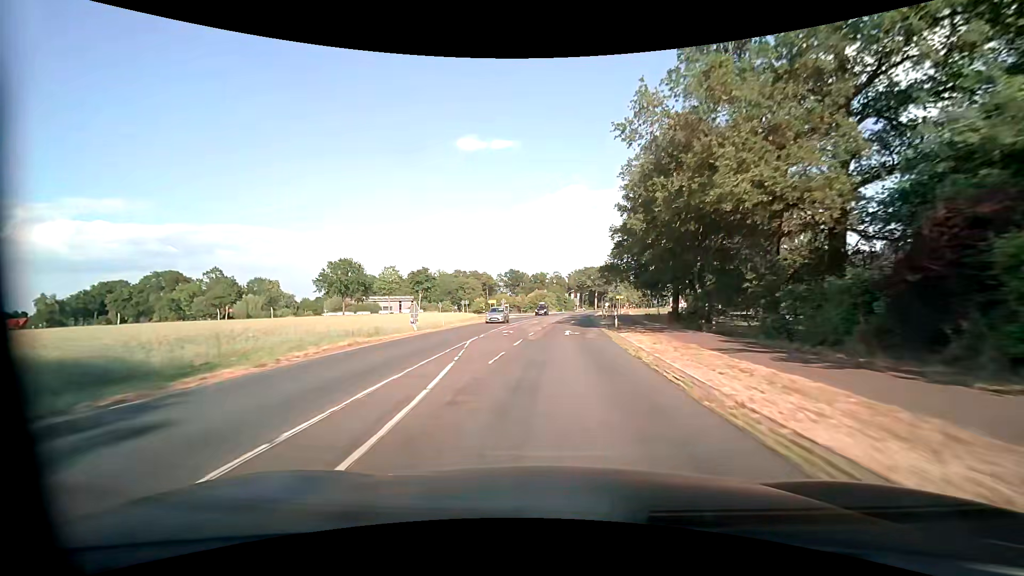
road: secondary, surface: asphalt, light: Day
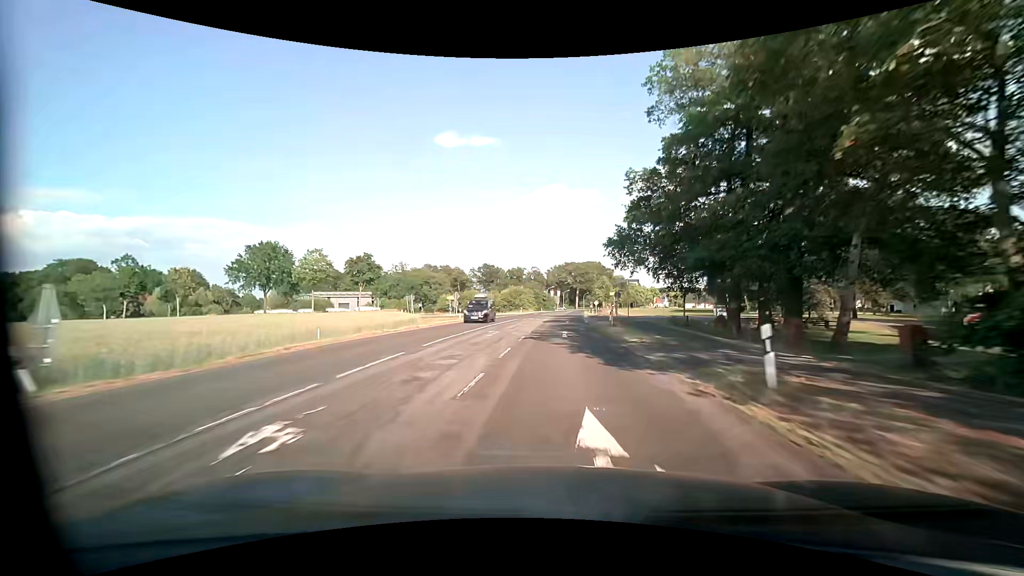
(+0.4, +22.9) m; +3°
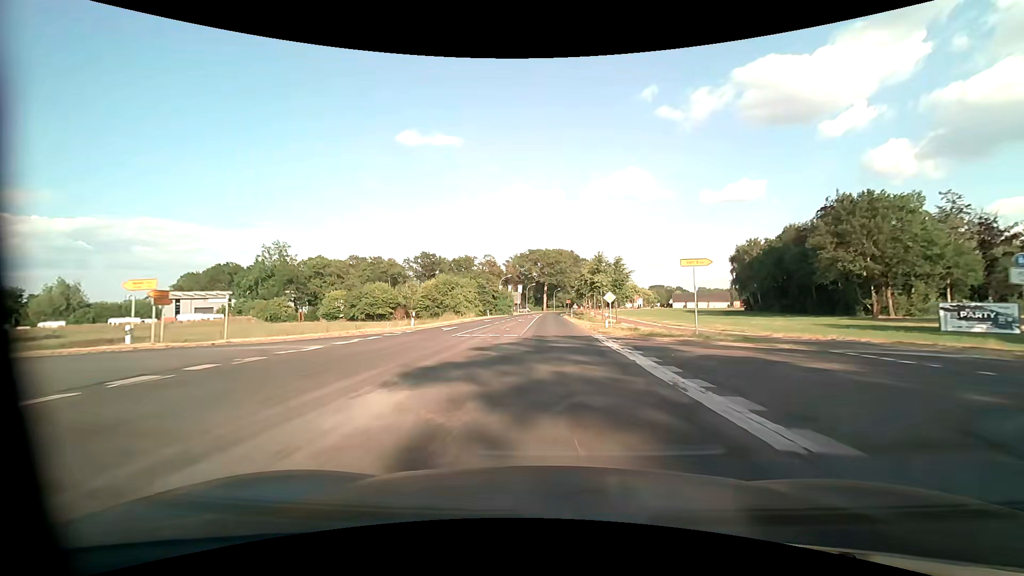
(+2.1, +58.2) m; +4°
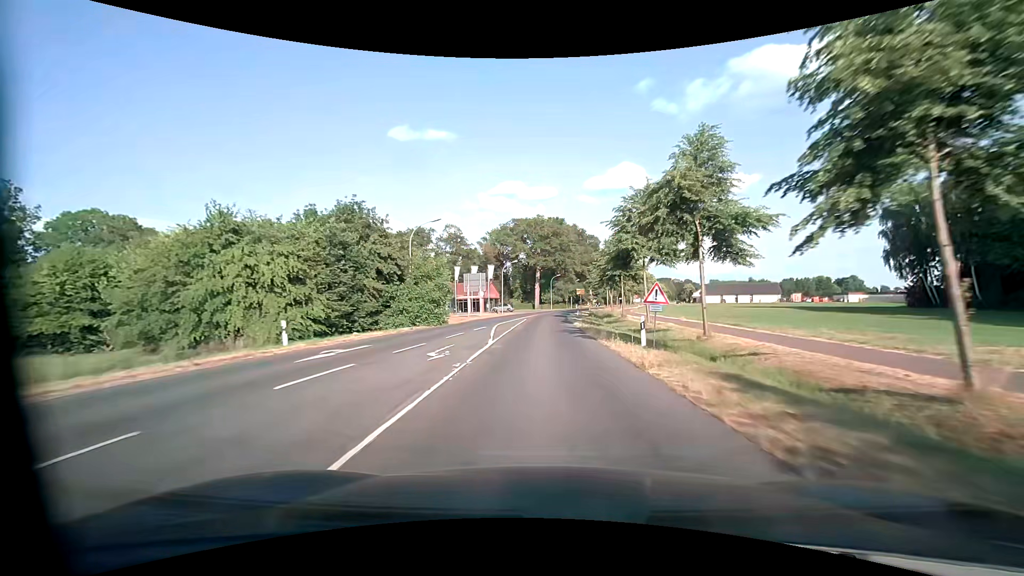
(+0.6, +57.4) m; 0°
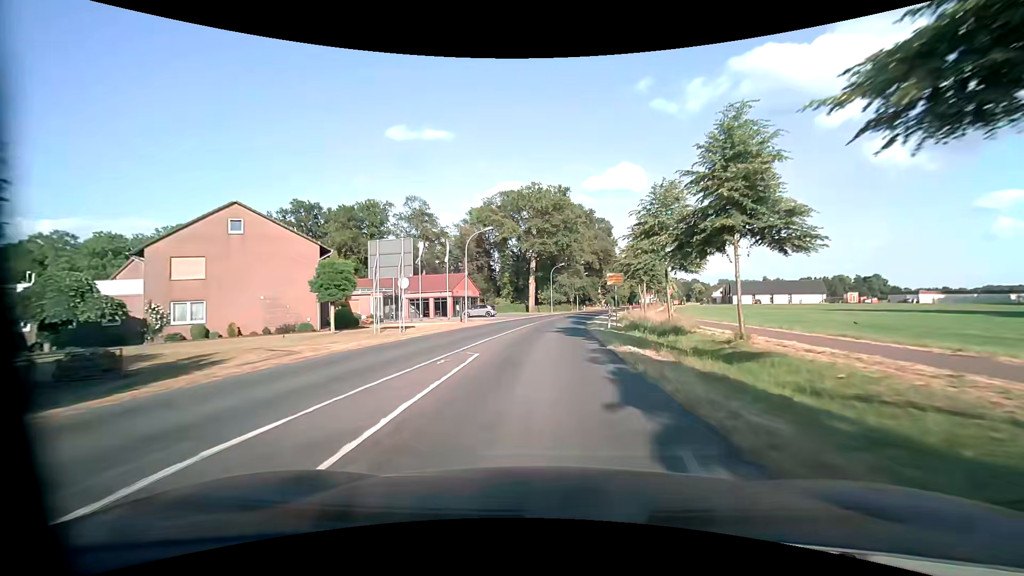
(+0.1, +30.2) m; 0°
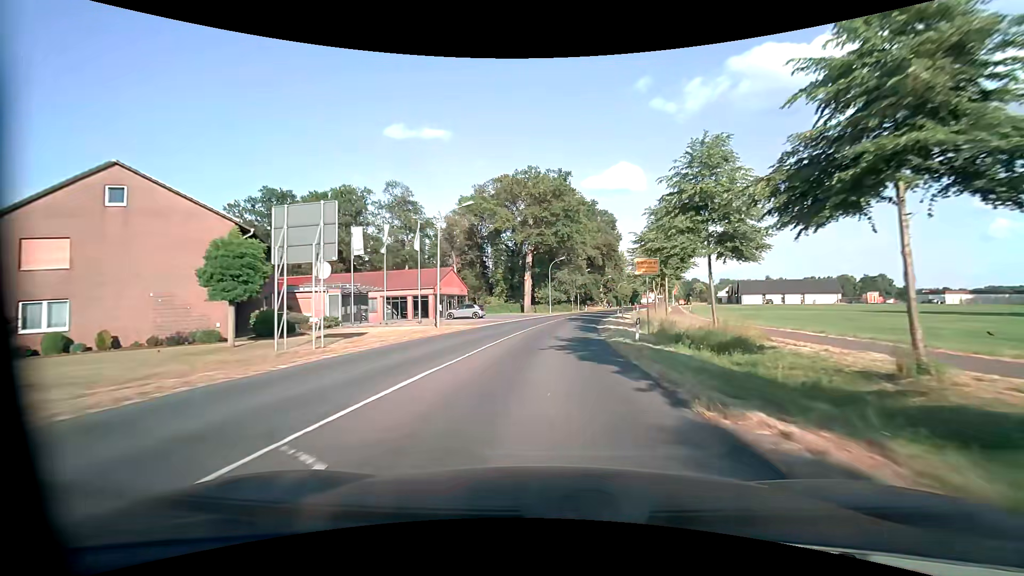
(0.0, +9.3) m; 0°
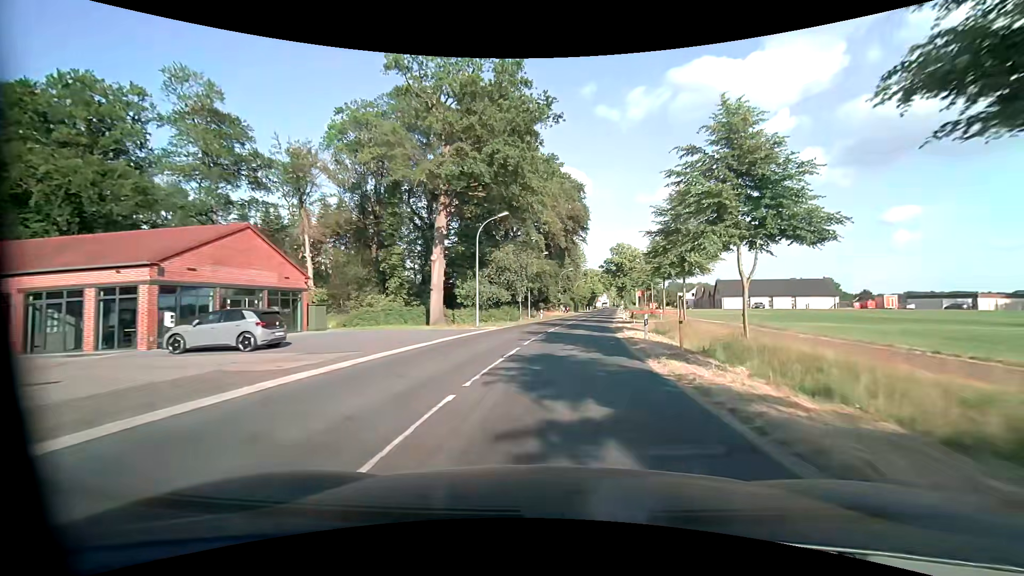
(+1.4, +33.4) m; +7°
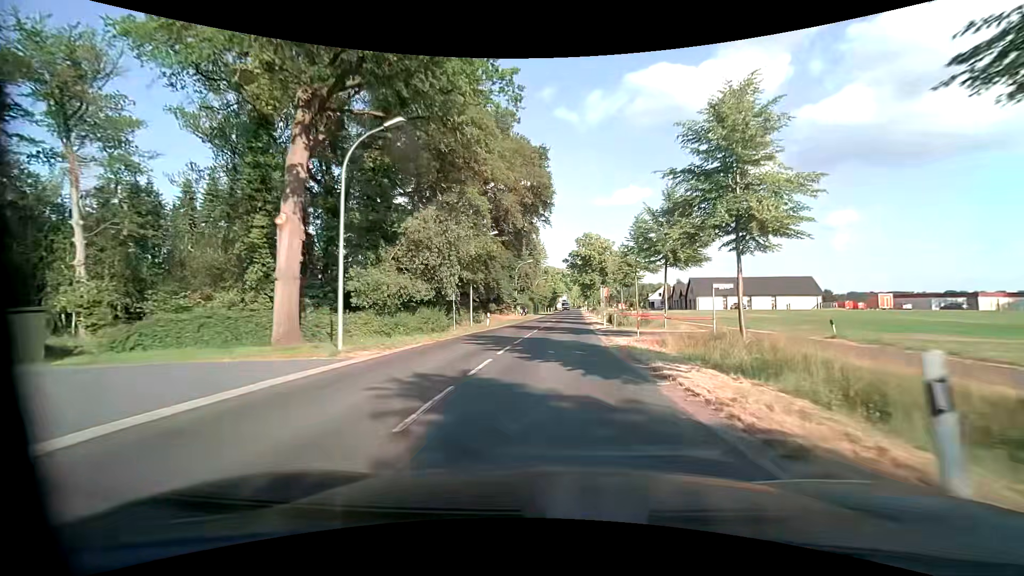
(+0.6, +16.4) m; +4°
(0, +10) (+1, +20) (+1, +30) (+2, +40) (+3, +50) (+4, +60) (+4, +70) (+5, +80) (+6, +90) (+7, +100) m
